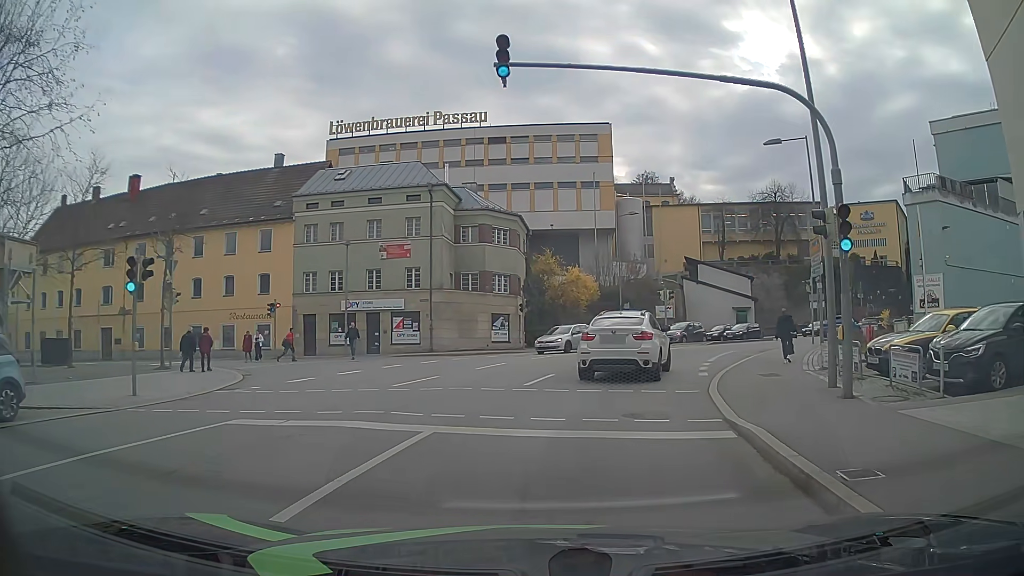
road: residential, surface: asphalt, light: Day
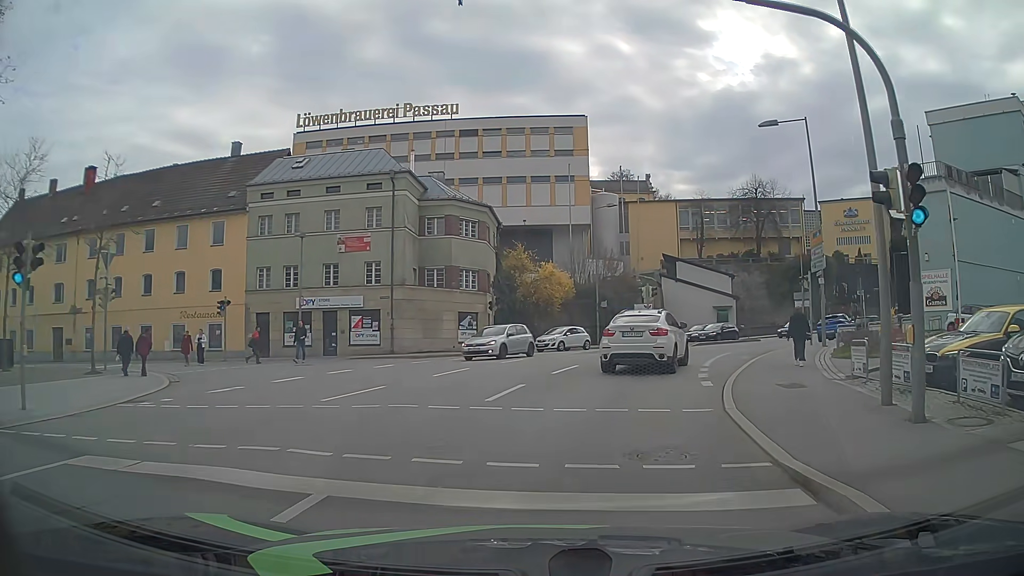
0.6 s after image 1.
(0.0, +3.4) m; +2°
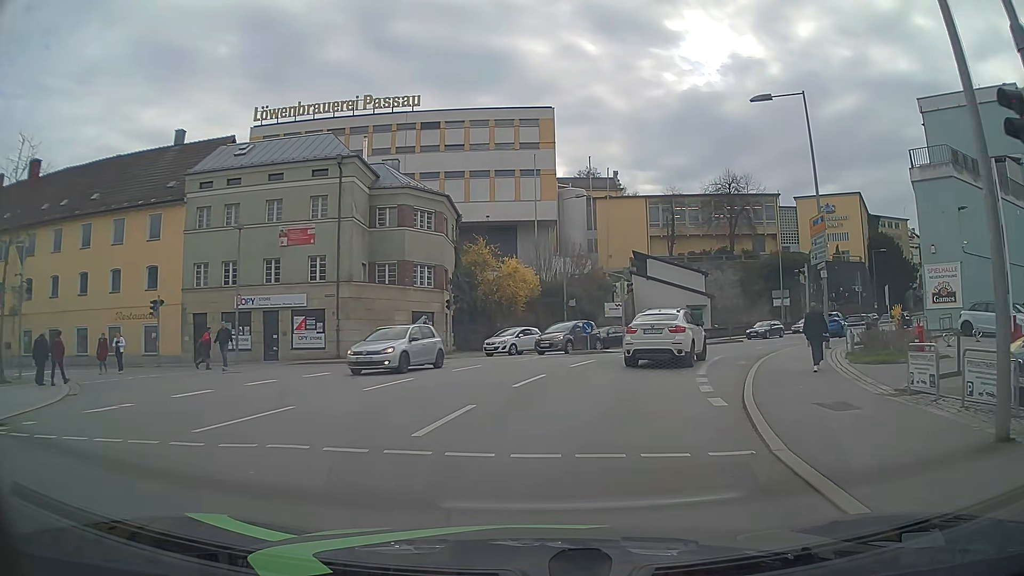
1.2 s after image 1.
(+0.1, +3.9) m; +3°
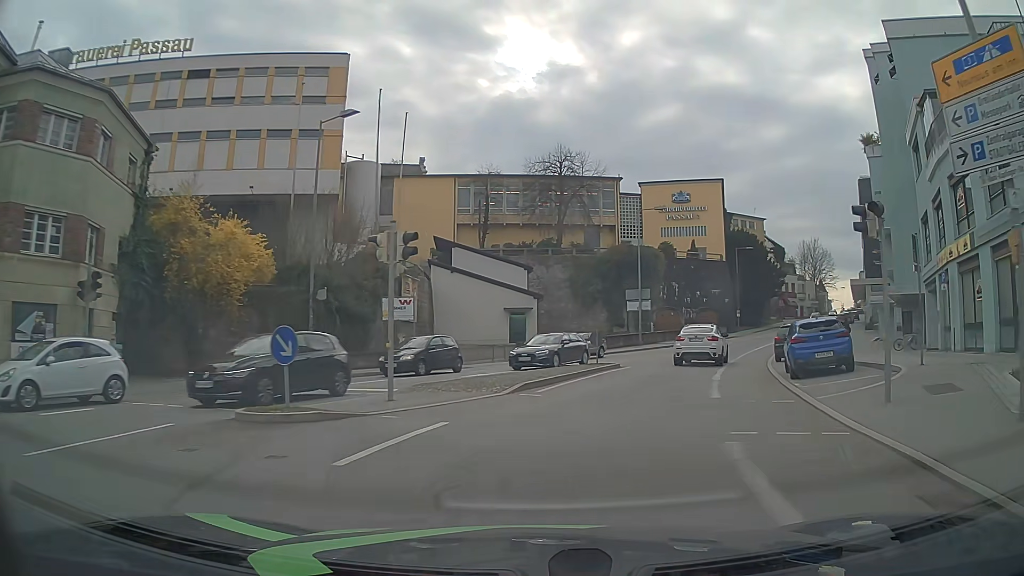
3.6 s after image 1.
(+2.6, +19.1) m; +16°
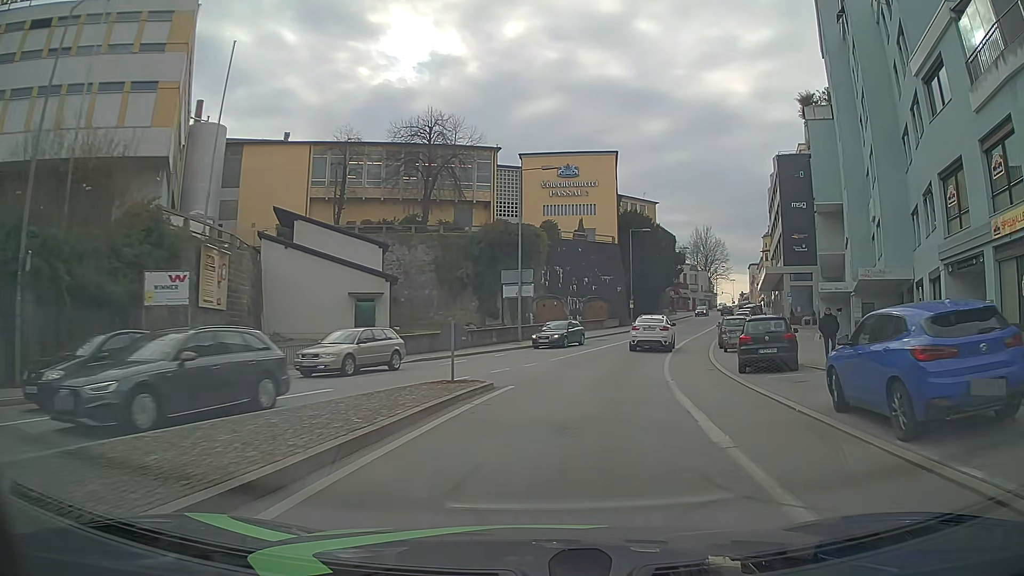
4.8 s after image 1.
(+1.1, +11.1) m; +11°
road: tertiary
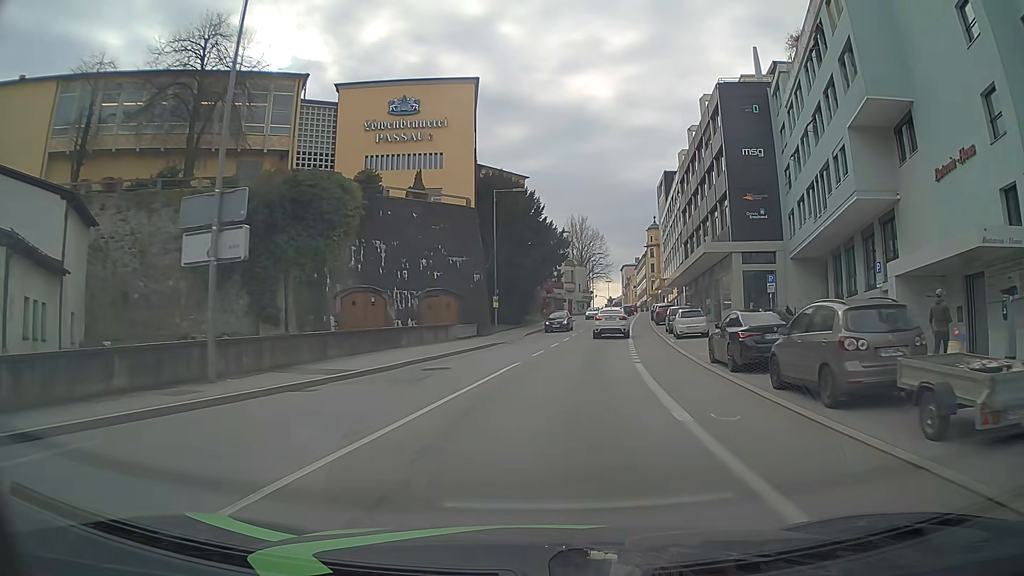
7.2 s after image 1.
(+2.6, +24.9) m; +12°
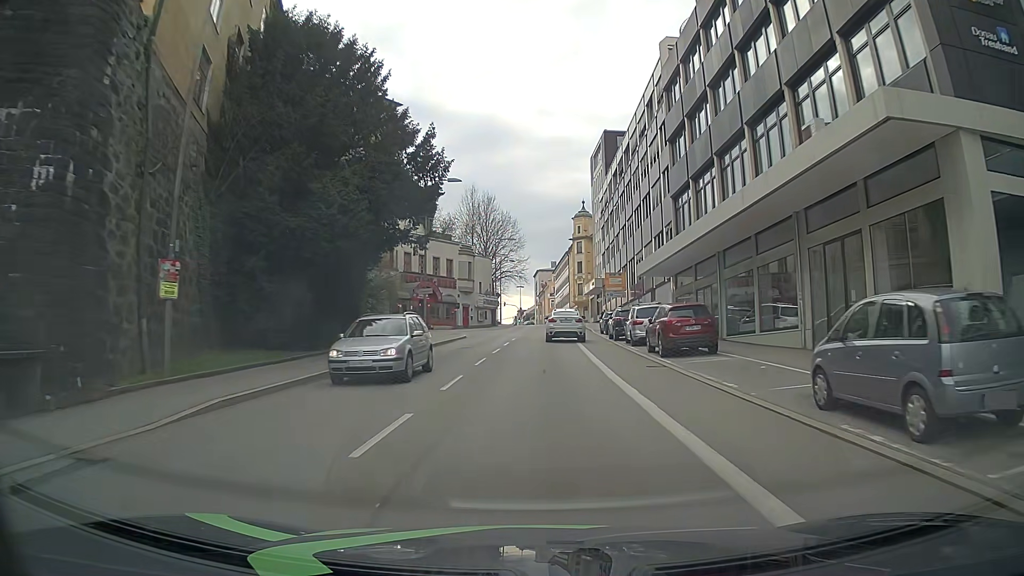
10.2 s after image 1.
(+2.9, +34.4) m; +8°
(0, +10) (0, +20) (0, +30) (0, +40) (0, +50) (0, +60) (0, +70) (+1, +80) (+1, +90) (0, +100) m
